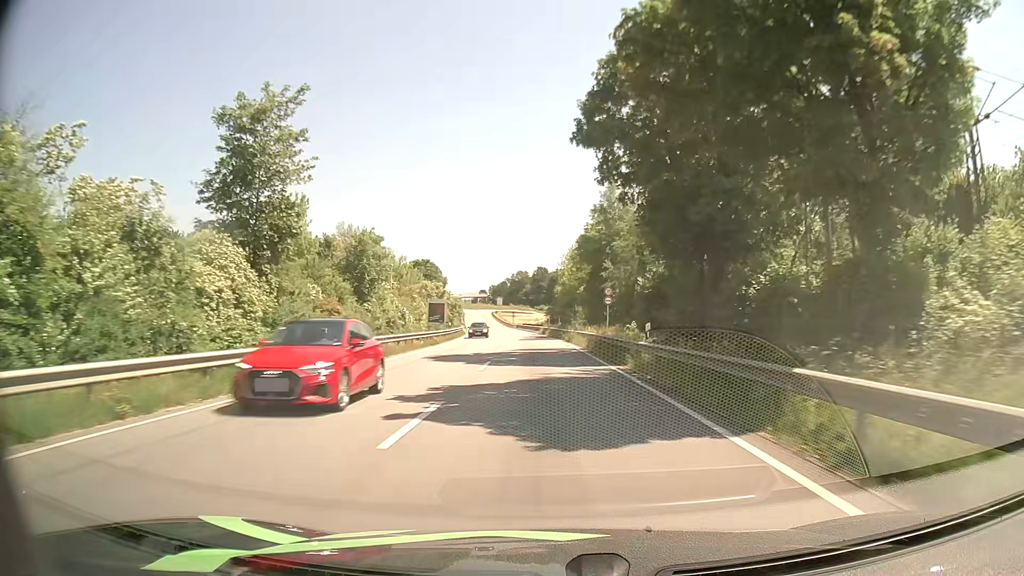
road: primary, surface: asphalt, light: Day
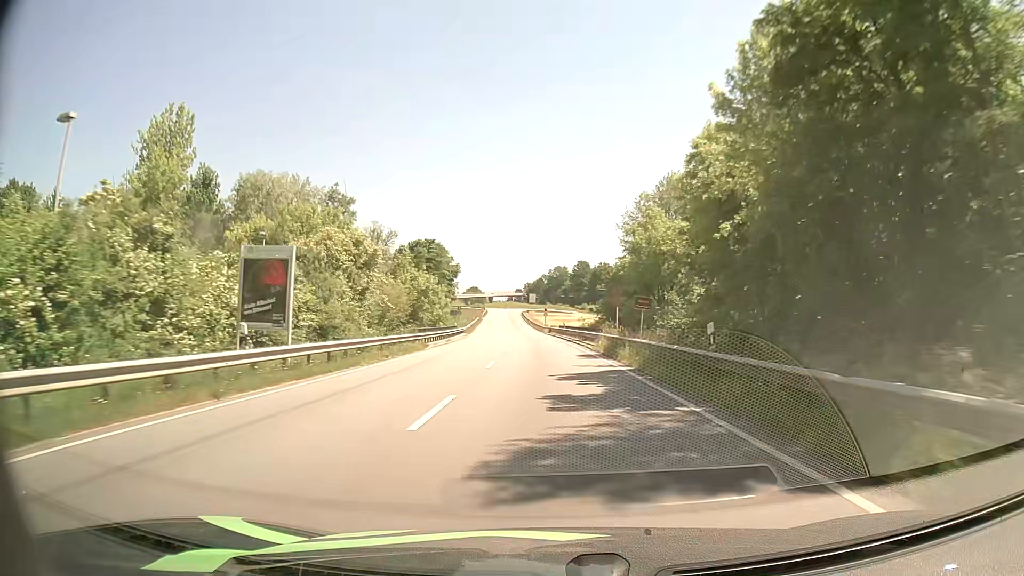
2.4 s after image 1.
(-1.1, +46.1) m; -3°
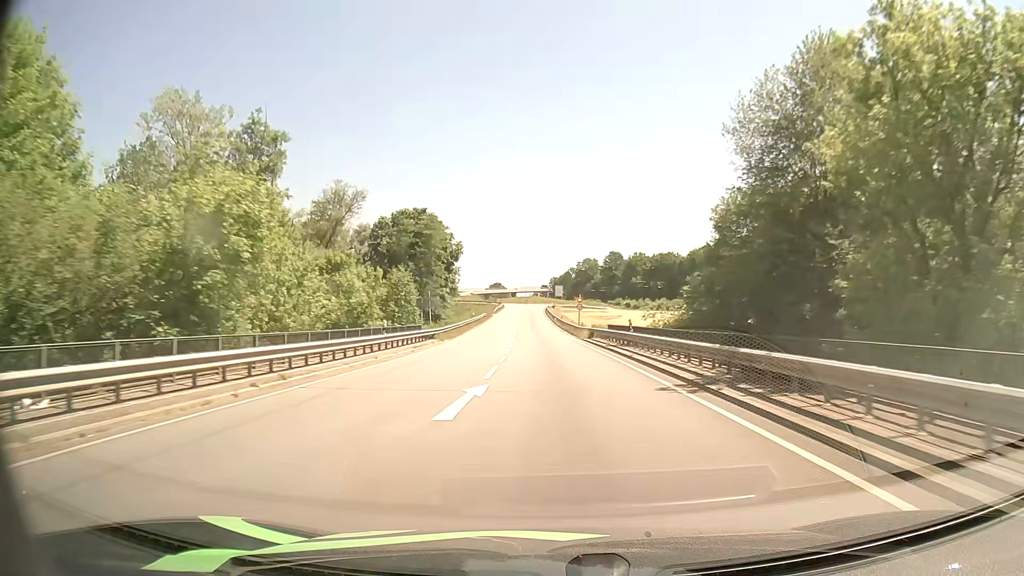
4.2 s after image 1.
(-0.6, +35.3) m; -2°
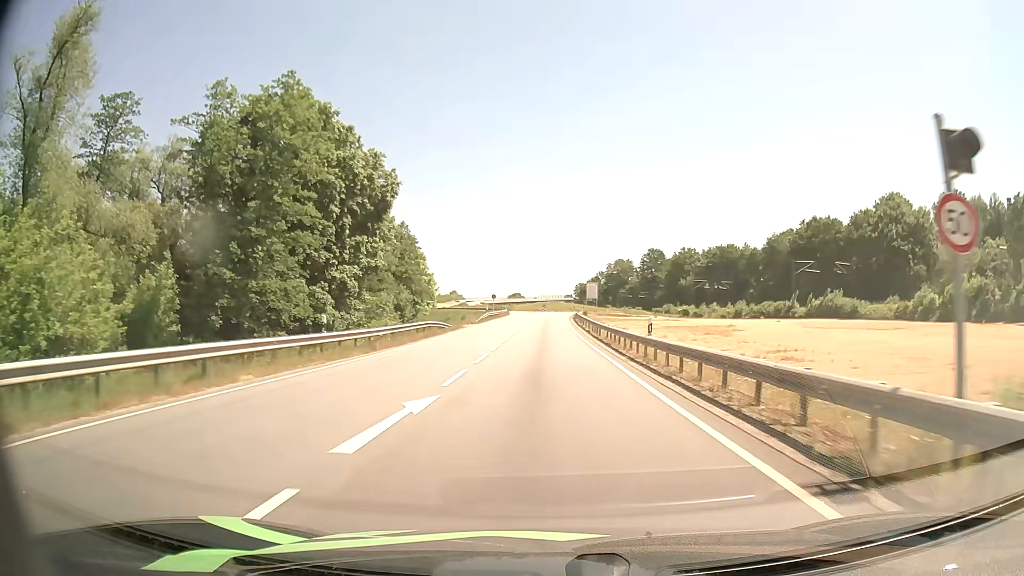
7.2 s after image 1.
(-0.7, +56.7) m; -2°
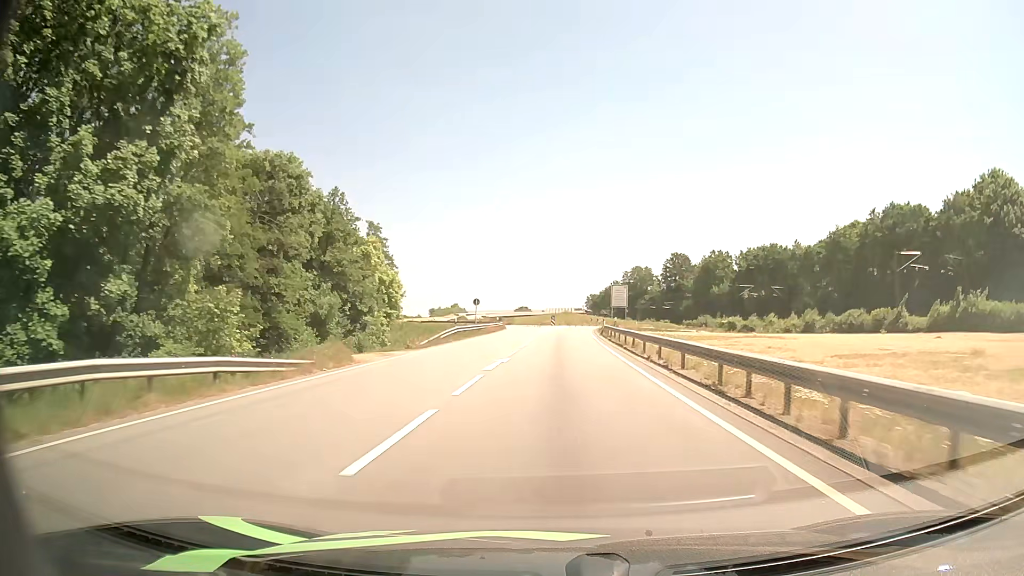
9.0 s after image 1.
(-0.2, +31.1) m; -1°
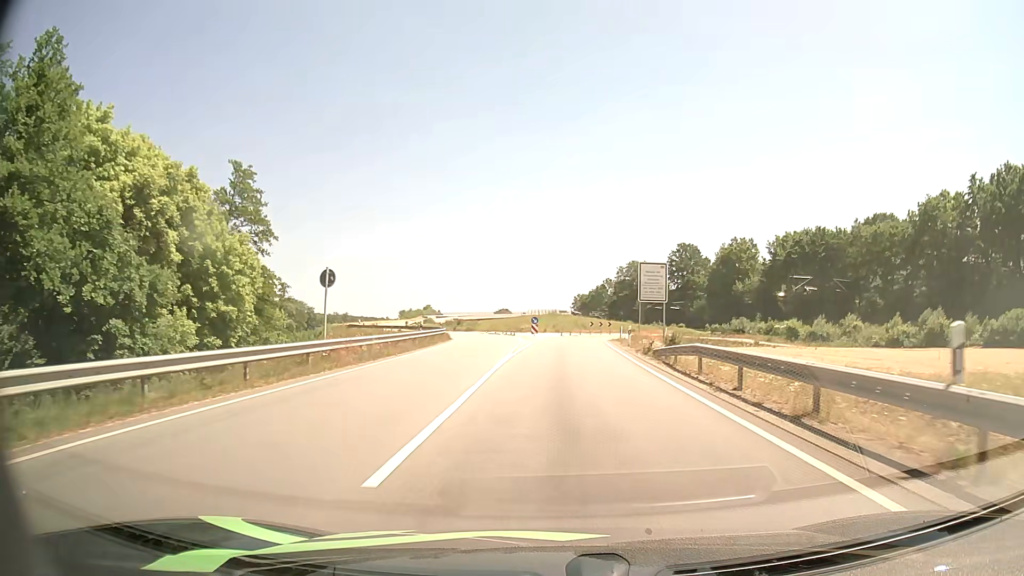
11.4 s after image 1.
(+0.4, +36.4) m; +1°
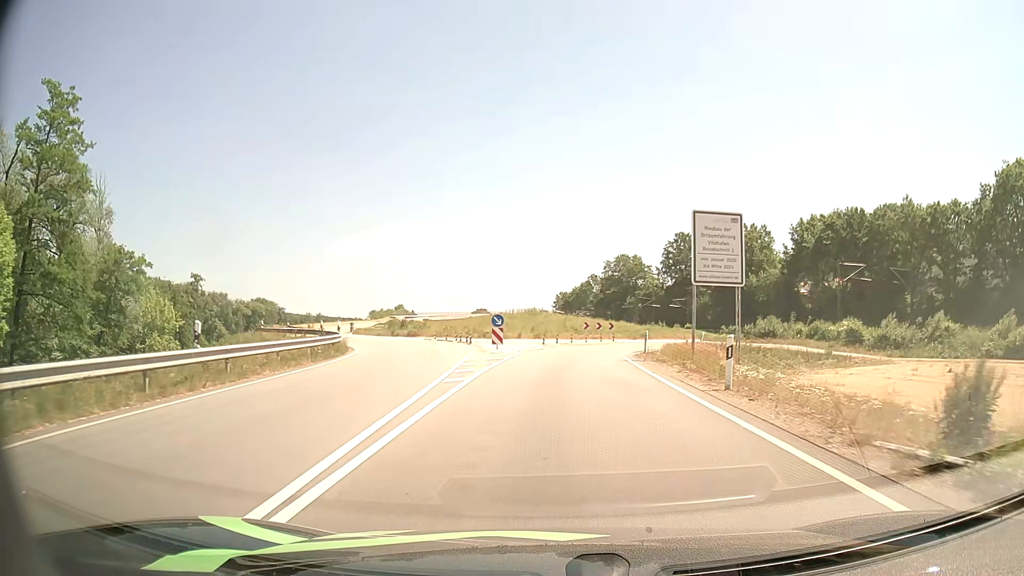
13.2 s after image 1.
(+0.3, +22.1) m; +2°
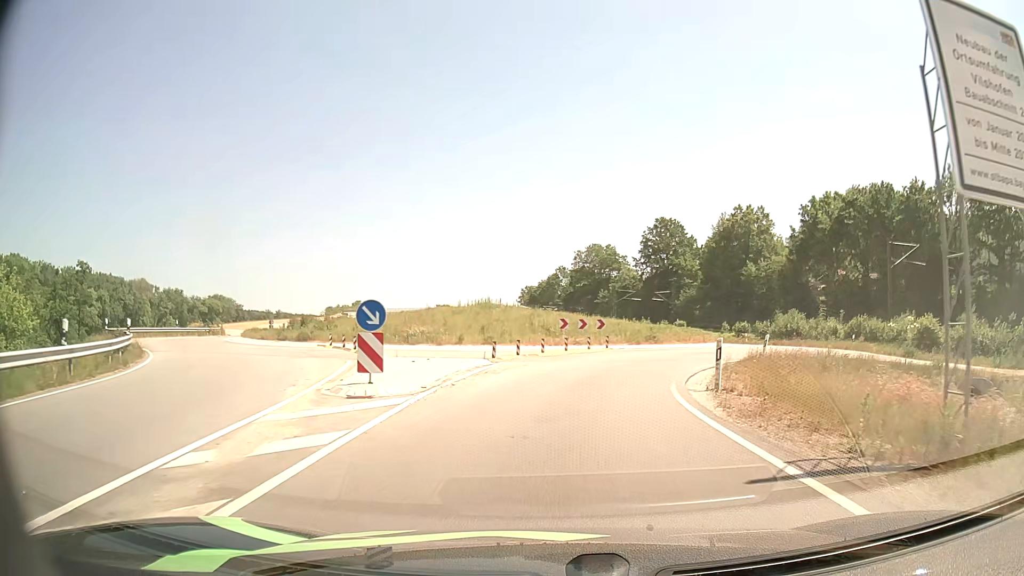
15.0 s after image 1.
(+0.3, +17.6) m; +3°
(0, +10) (+3, +20) (+7, +29) (+12, +38) (+14, +47) (+13, +57) (+10, +66) (+7, +76) (+5, +86) (+3, +96) m
